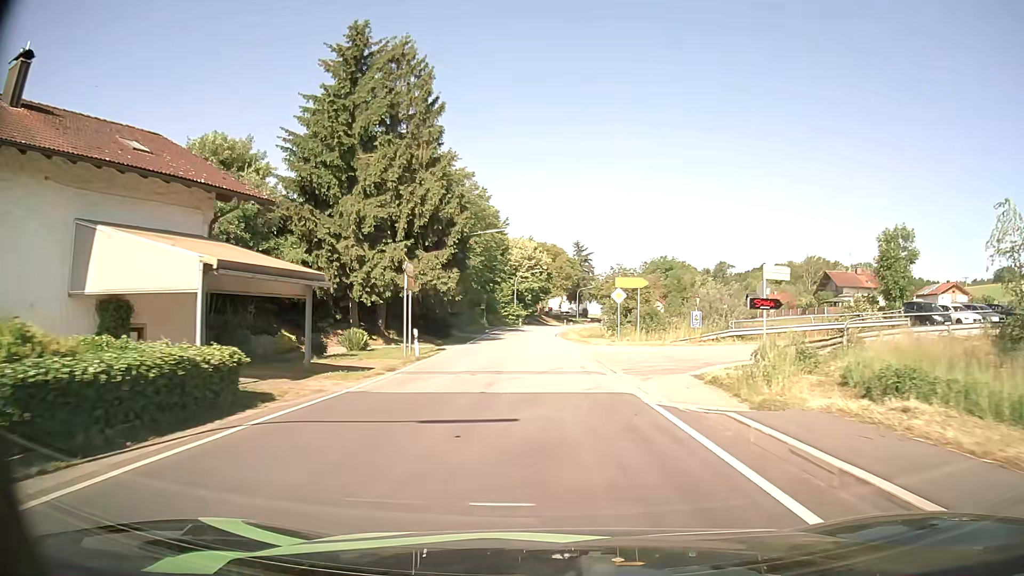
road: secondary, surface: asphalt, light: Day
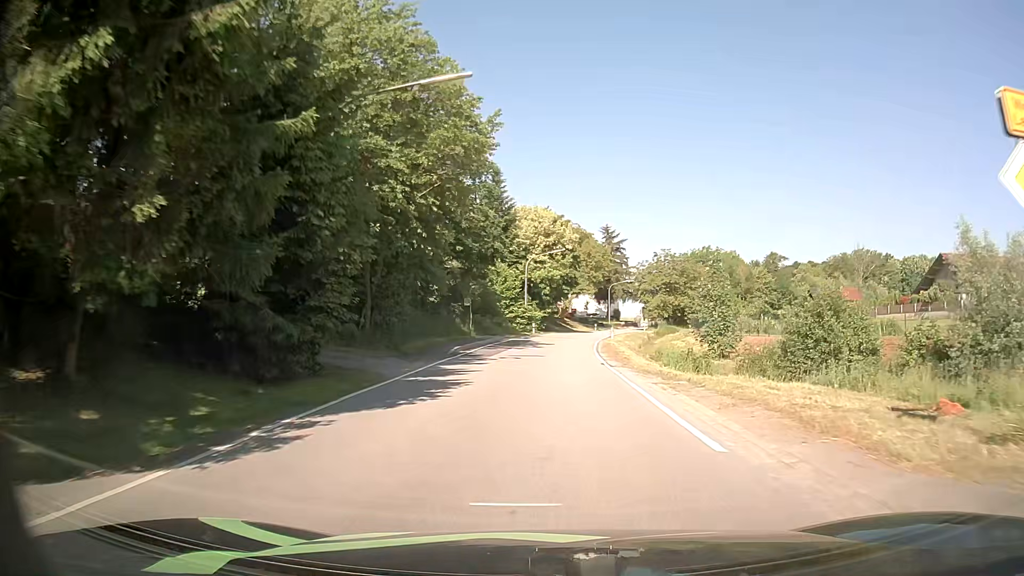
(-0.8, +31.2) m; -2°
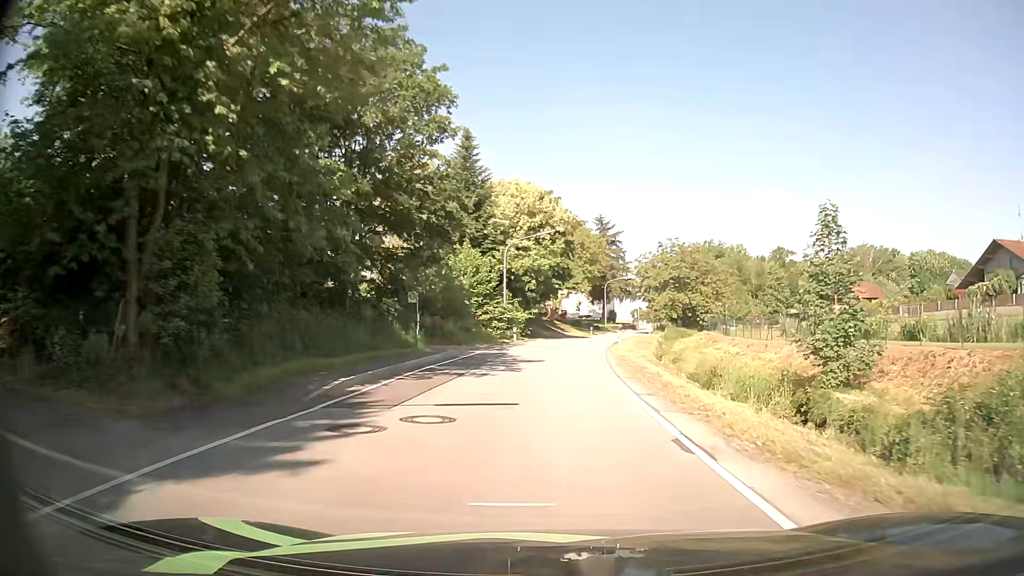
(+0.1, +14.8) m; +1°
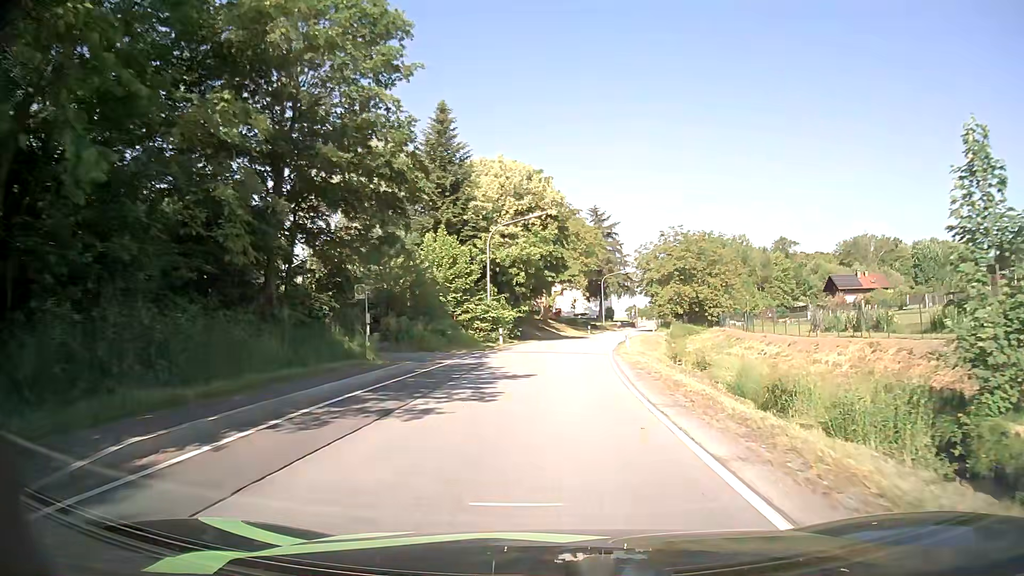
(+0.1, +7.5) m; +1°
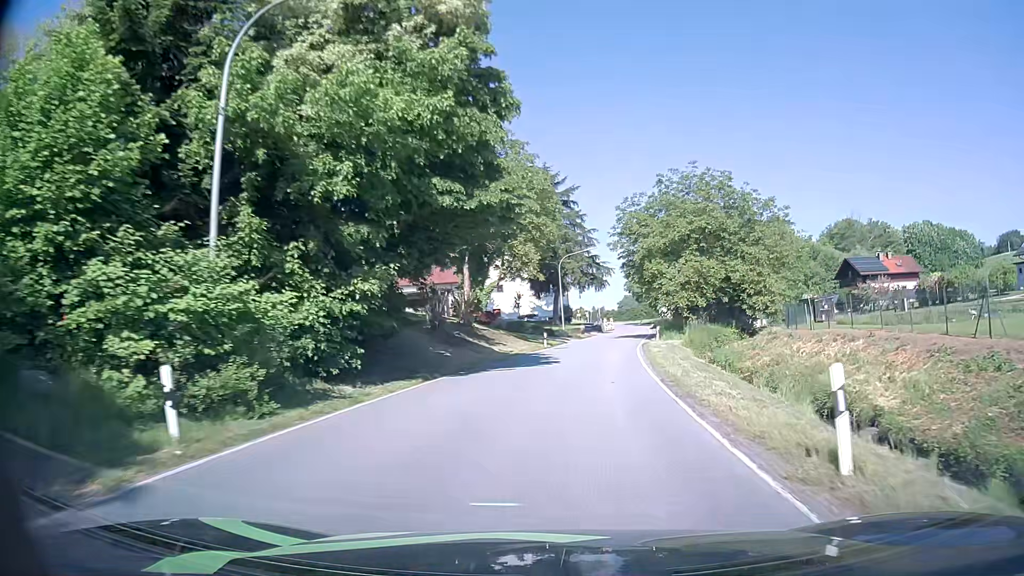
(+0.7, +30.5) m; +5°
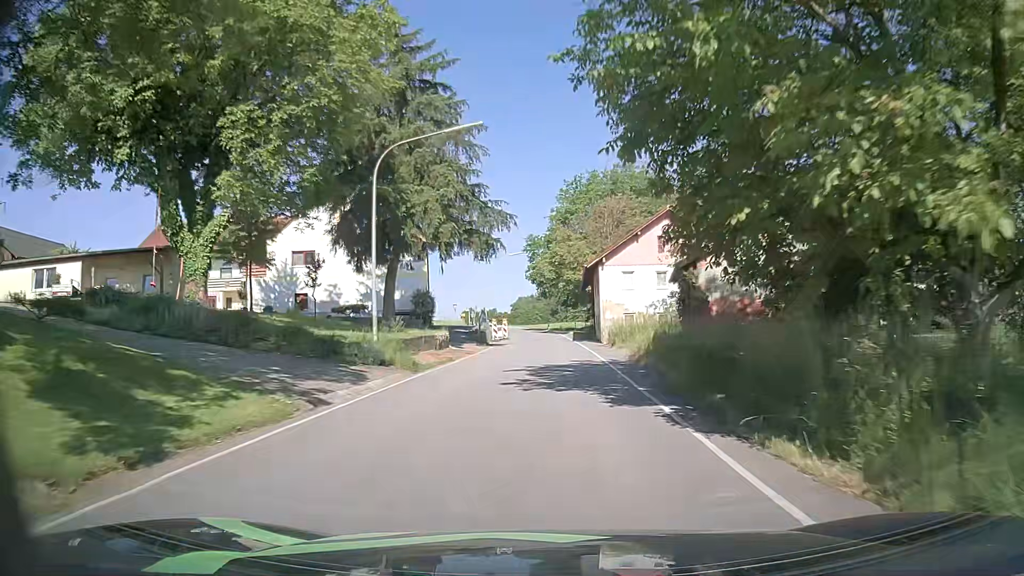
(+3.1, +38.6) m; +9°
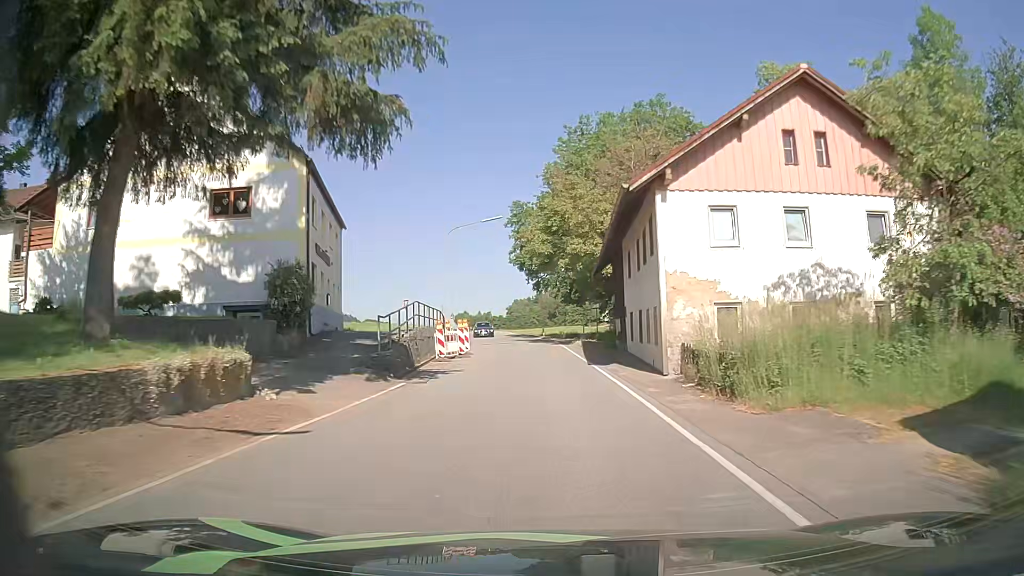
(+0.3, +23.6) m; +1°
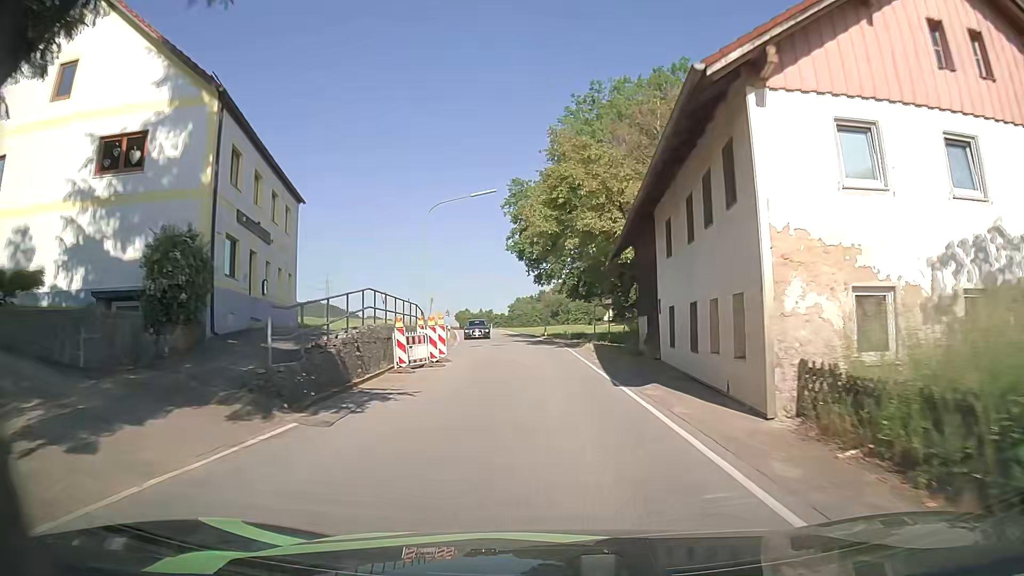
(-0.1, +7.8) m; -1°
